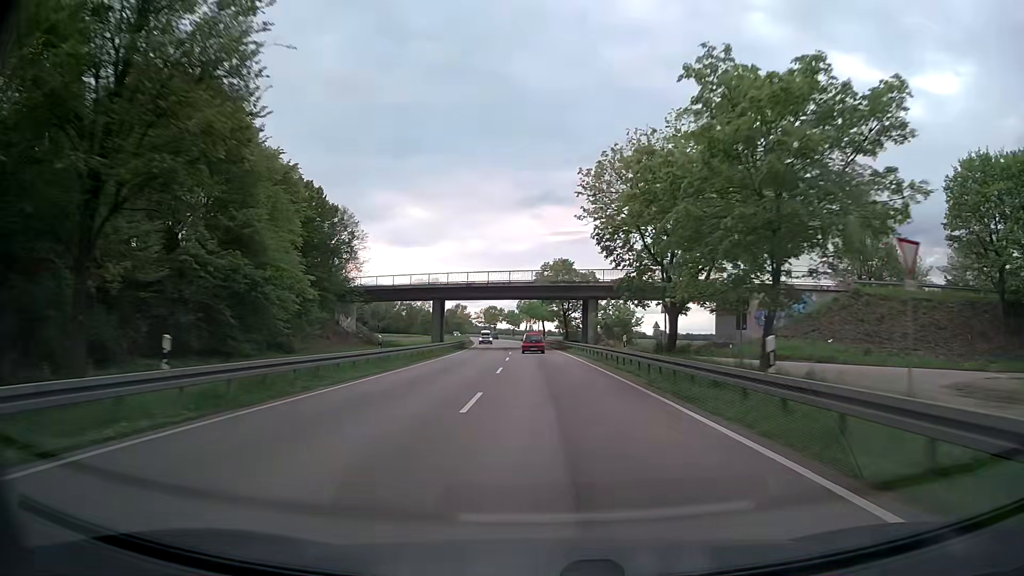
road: trunk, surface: asphalt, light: Day
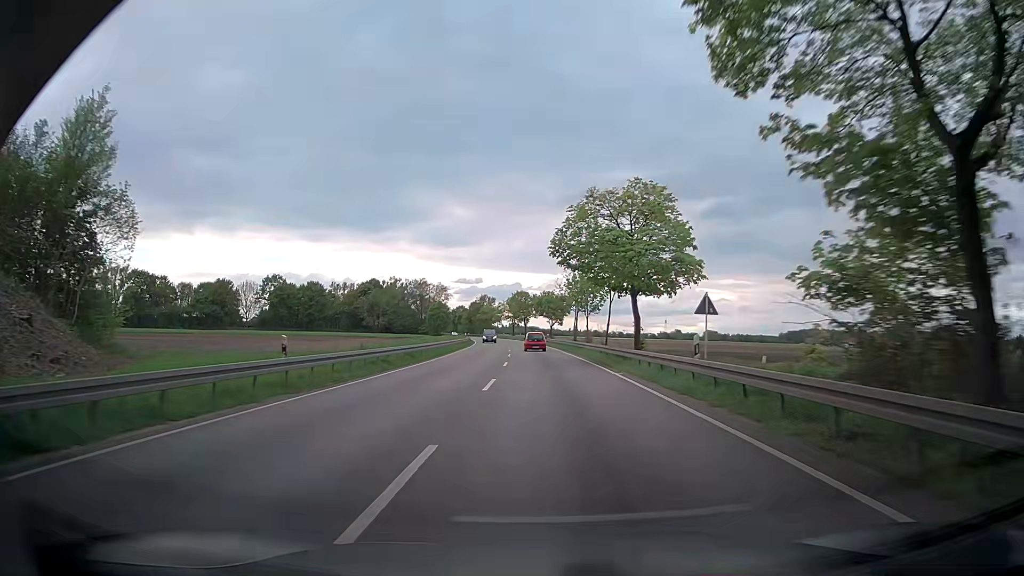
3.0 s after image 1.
(-2.4, +67.3) m; -4°
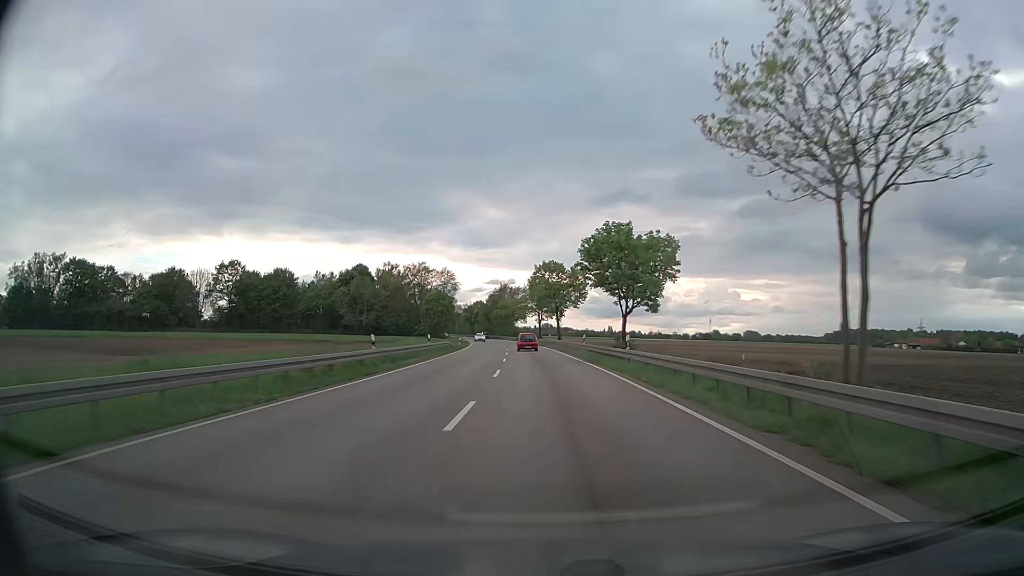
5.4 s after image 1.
(-1.5, +54.4) m; -3°
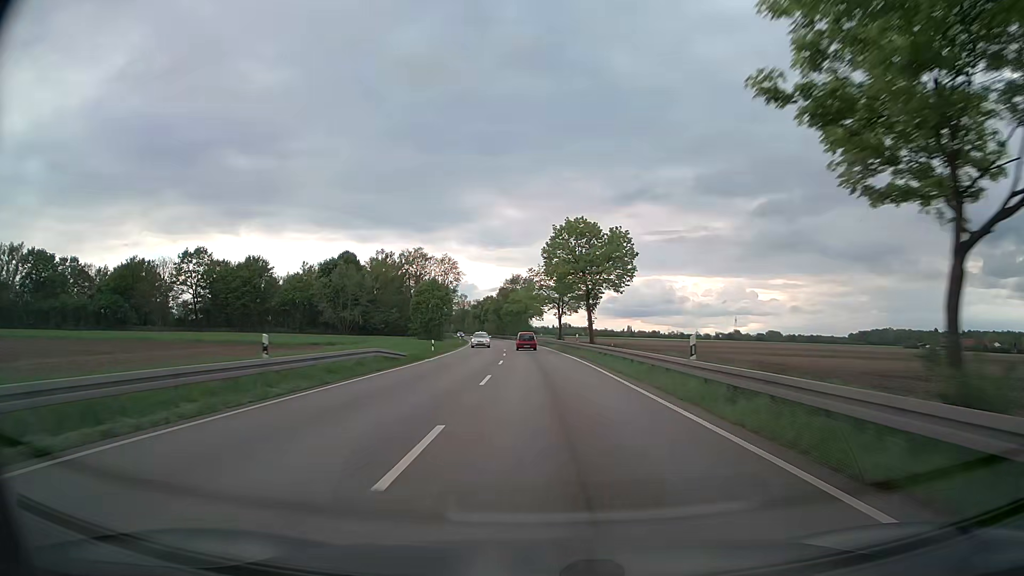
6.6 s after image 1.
(-0.3, +27.6) m; -2°
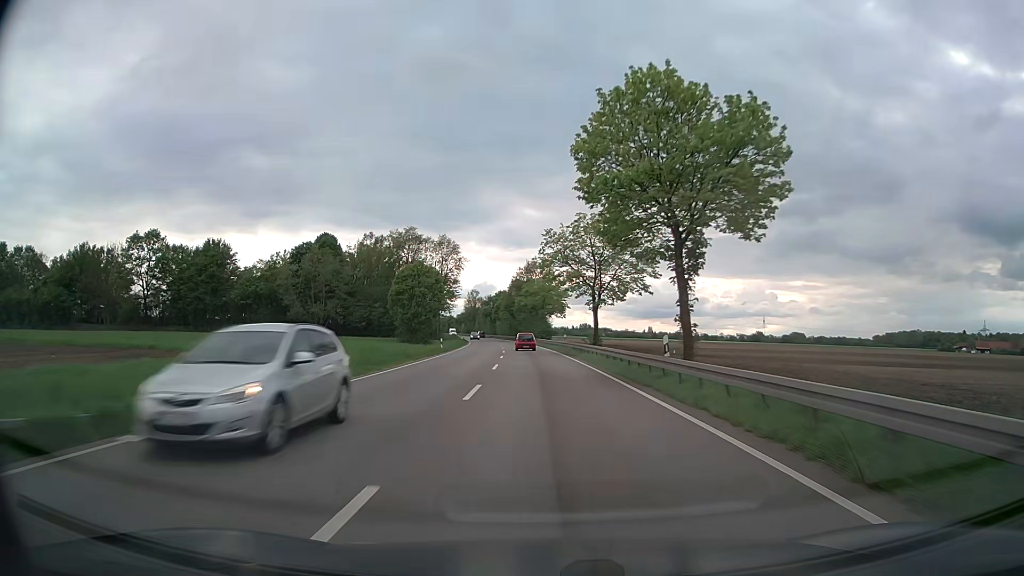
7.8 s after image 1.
(-0.3, +27.9) m; -1°
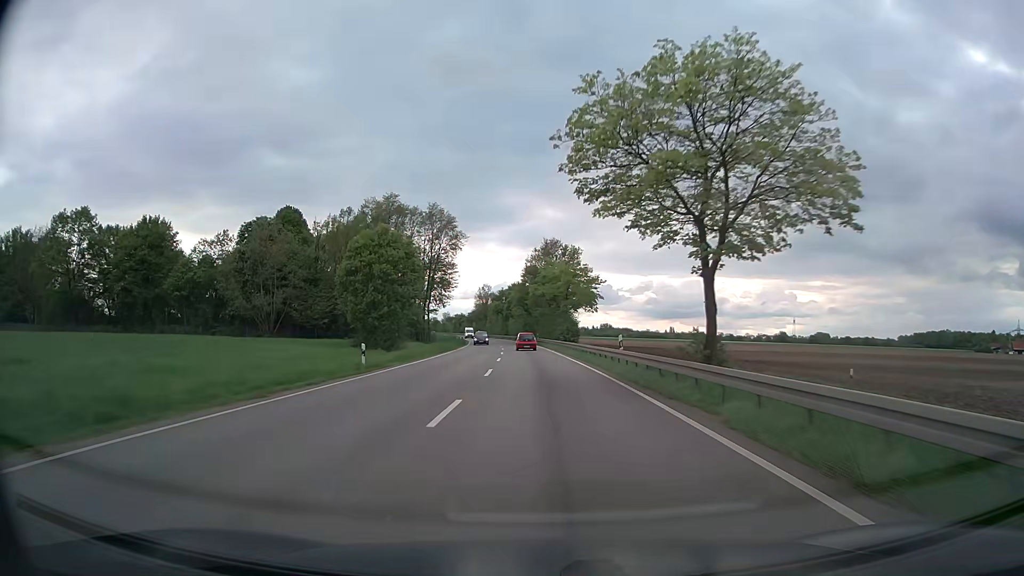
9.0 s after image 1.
(-0.4, +28.1) m; -2°
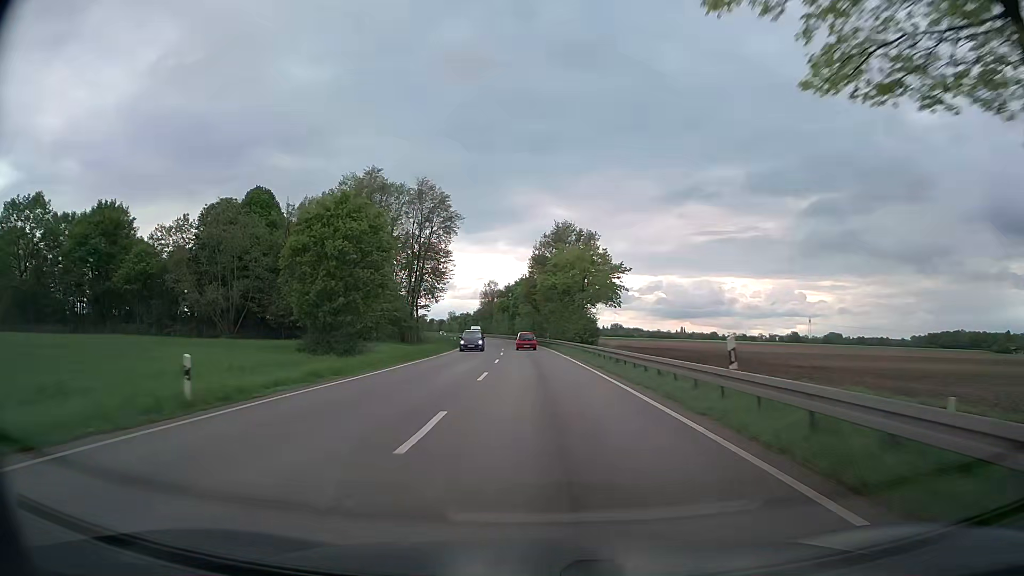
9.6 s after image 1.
(-0.1, +14.1) m; -1°
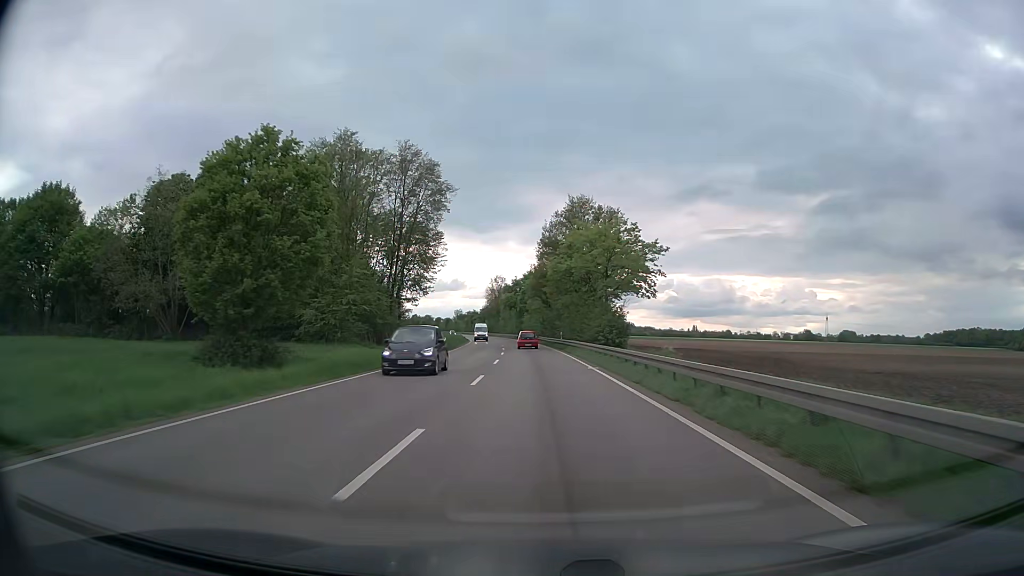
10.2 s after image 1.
(-0.1, +14.1) m; -1°
(0, +10) (0, +20) (-1, +30) (-1, +40) (-2, +50) (-2, +60) (-3, +70) (-4, +80) (-5, +90) (-6, +100) m
